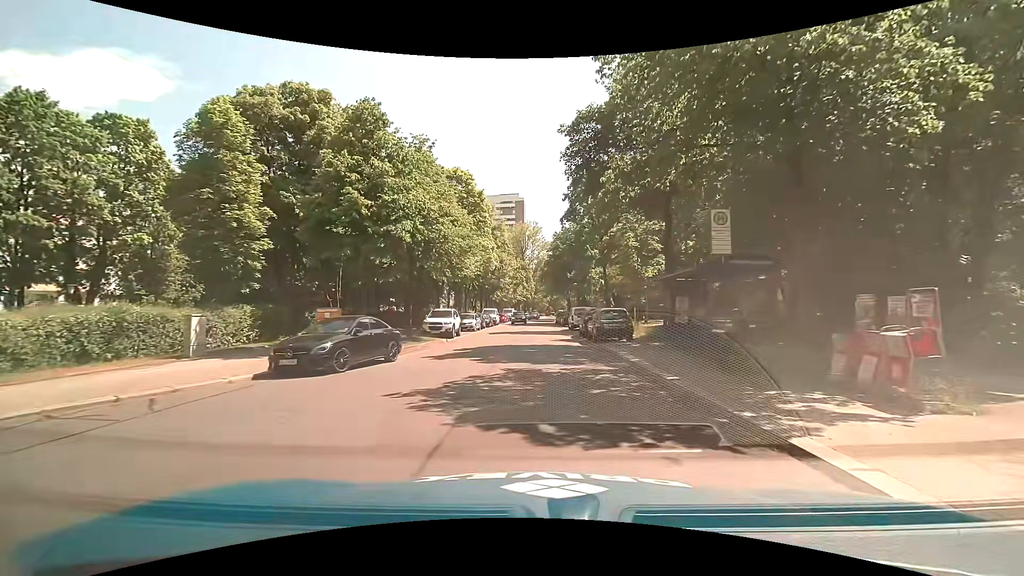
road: residential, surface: asphalt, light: Day
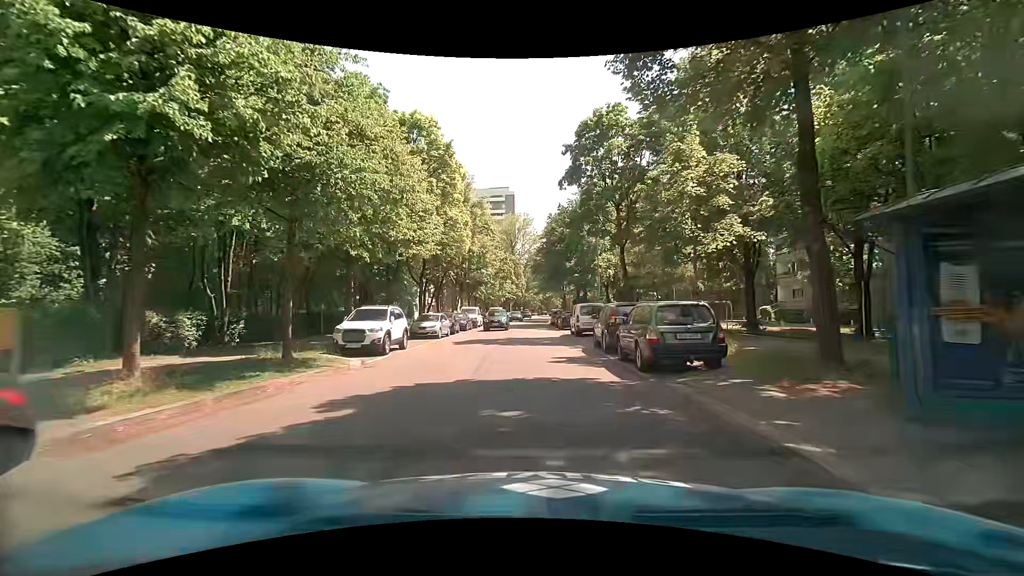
(+0.1, +11.5) m; +1°
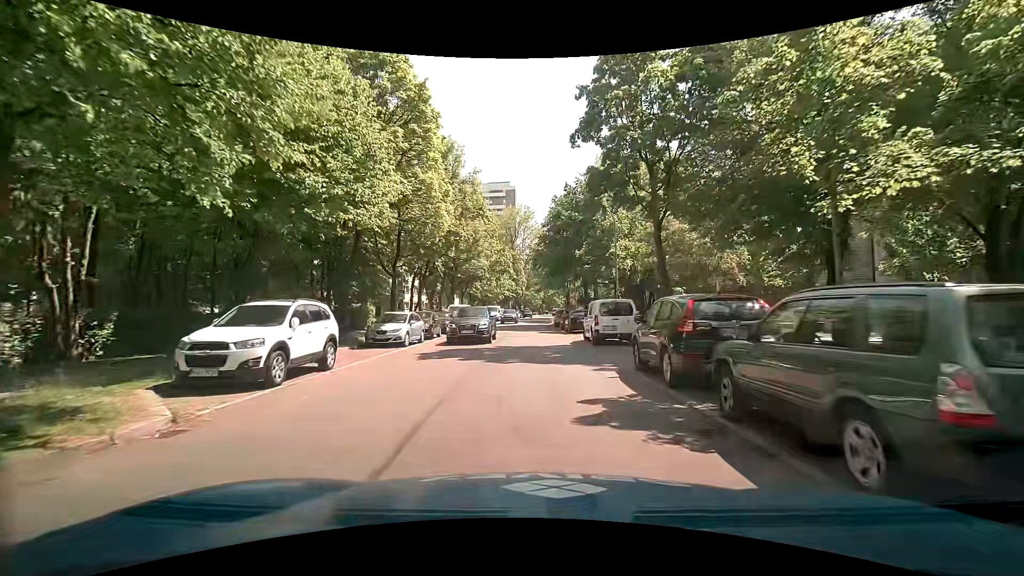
(-0.1, +7.5) m; -1°
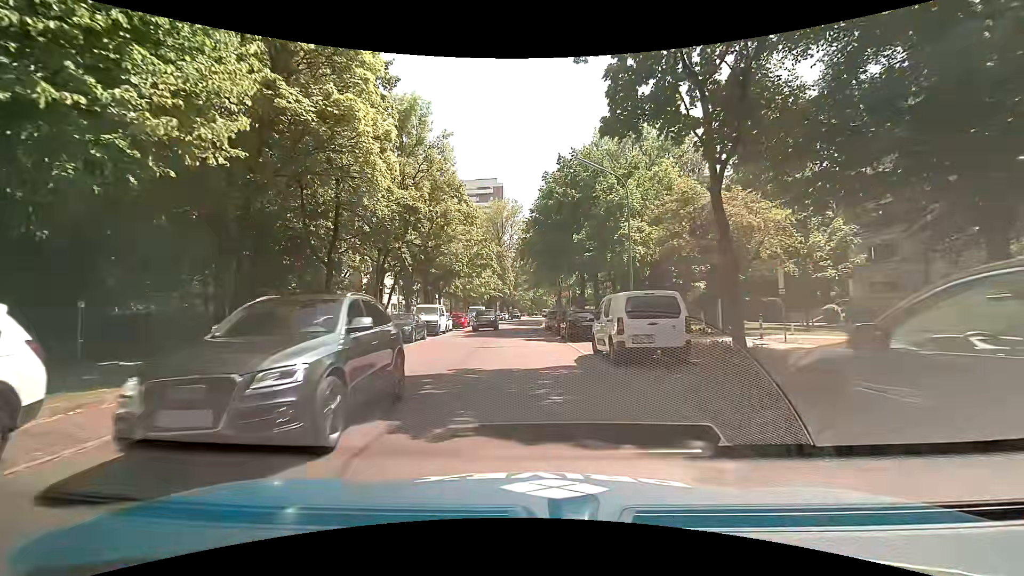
(+0.1, +7.7) m; +1°
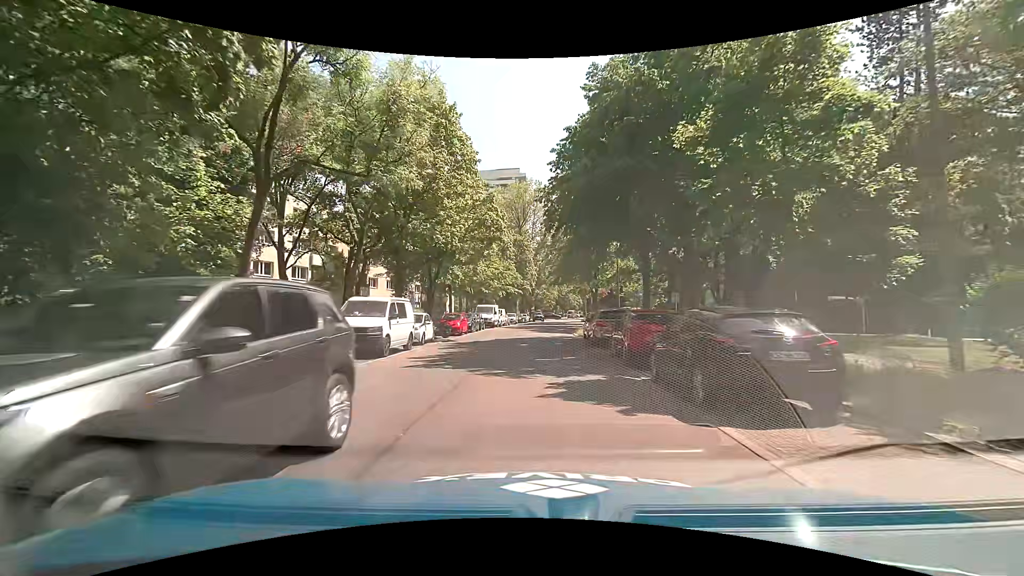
(-0.3, +15.8) m; -2°
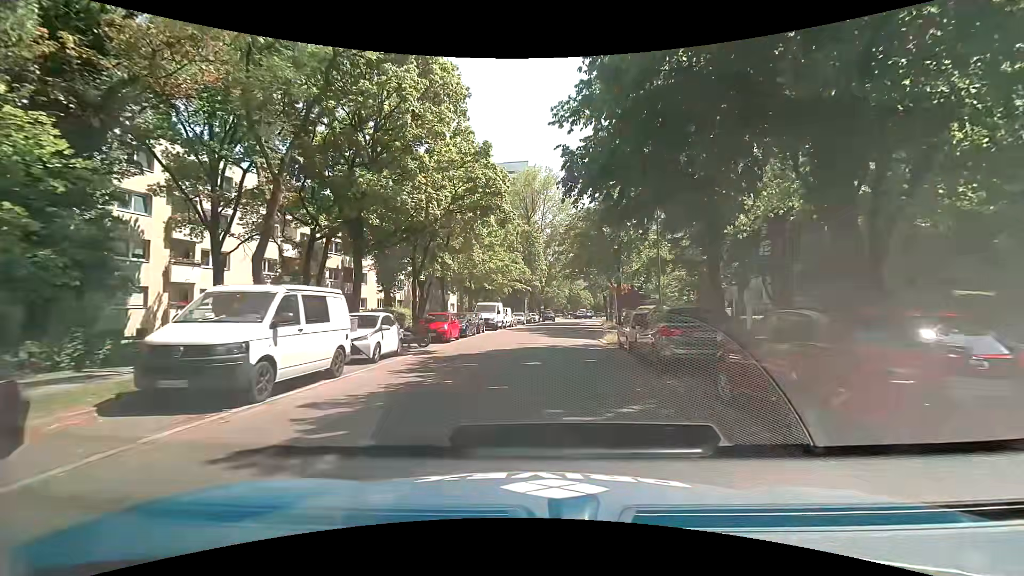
(-0.2, +8.2) m; -2°
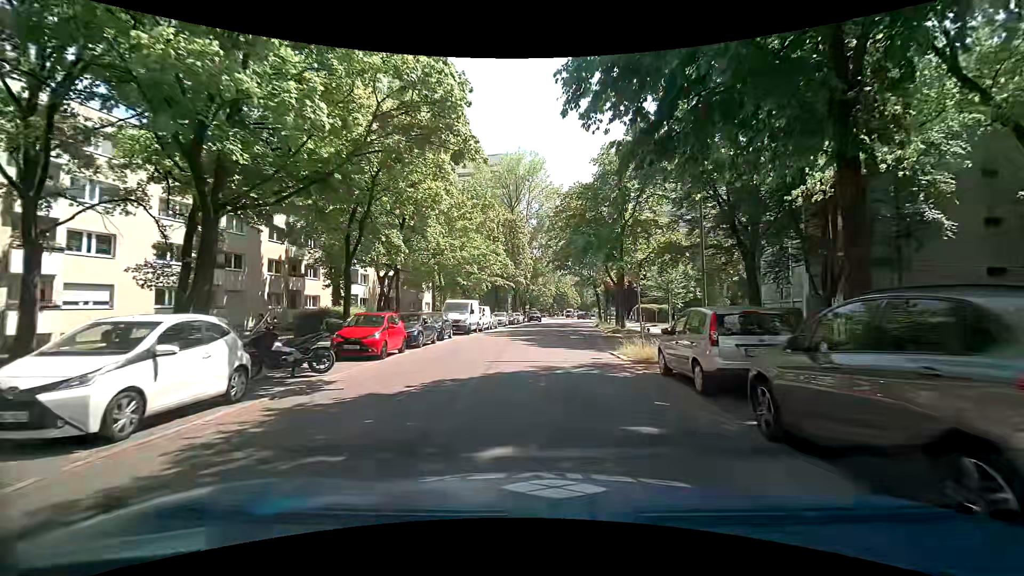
(0.0, +8.5) m; +2°
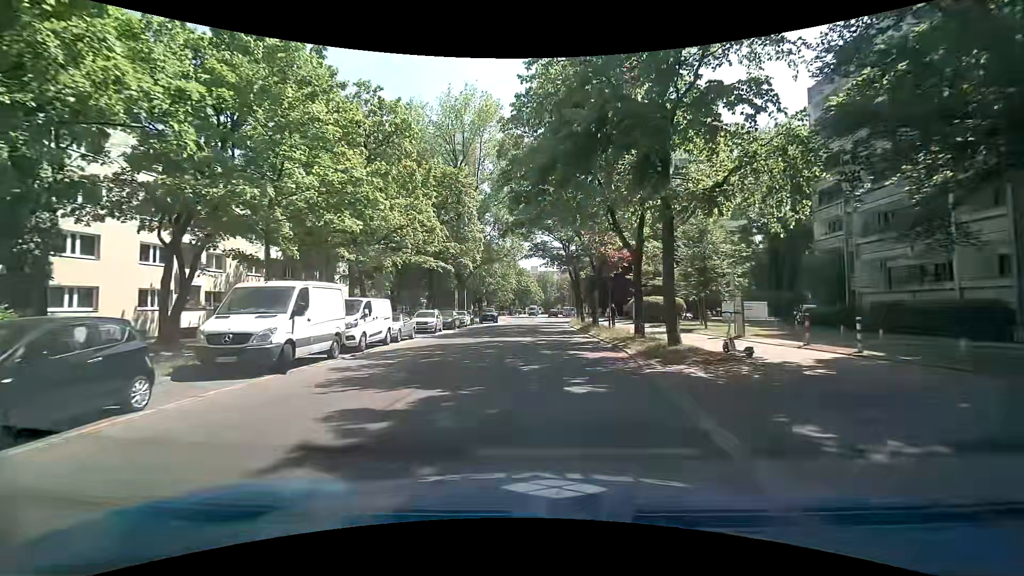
(+0.8, +19.9) m; +4°
